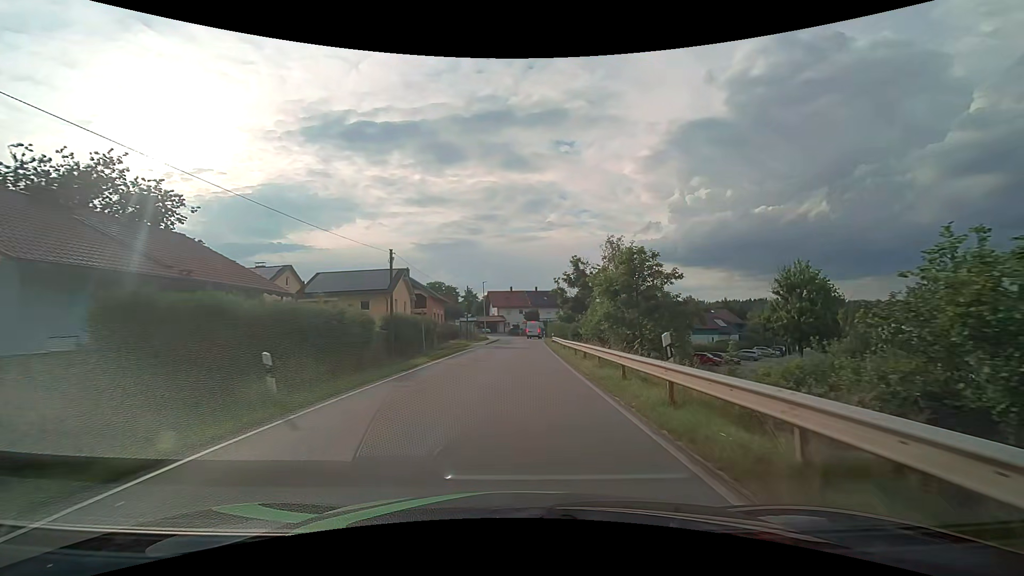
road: tertiary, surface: asphalt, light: Day
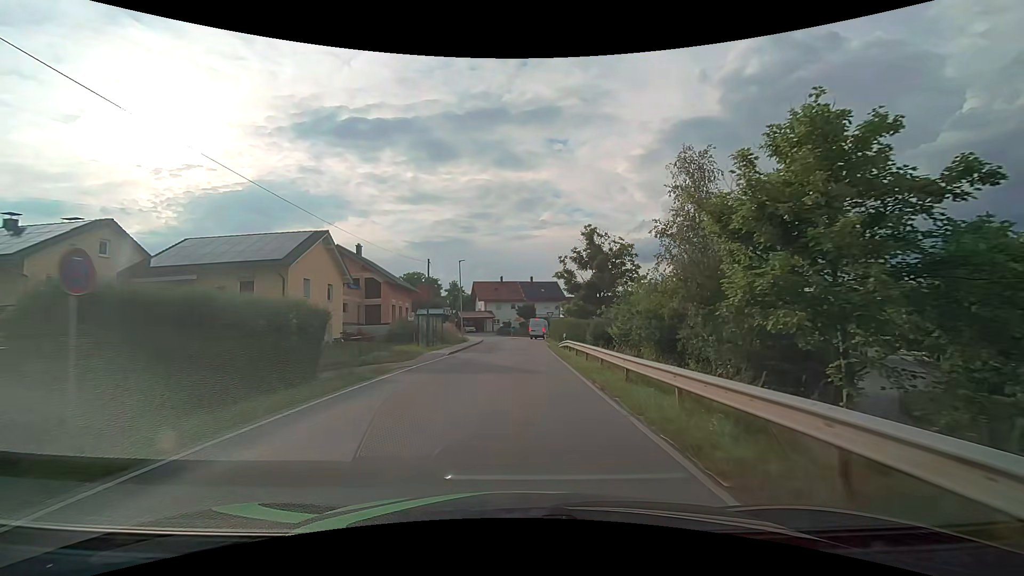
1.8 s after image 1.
(+0.2, +20.7) m; +1°
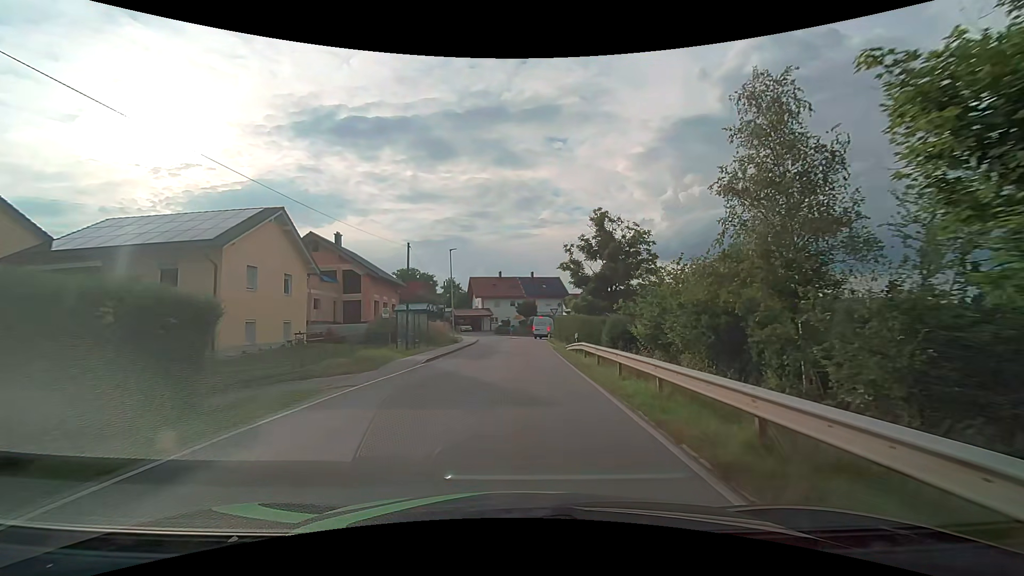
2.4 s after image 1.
(0.0, +6.6) m; 0°
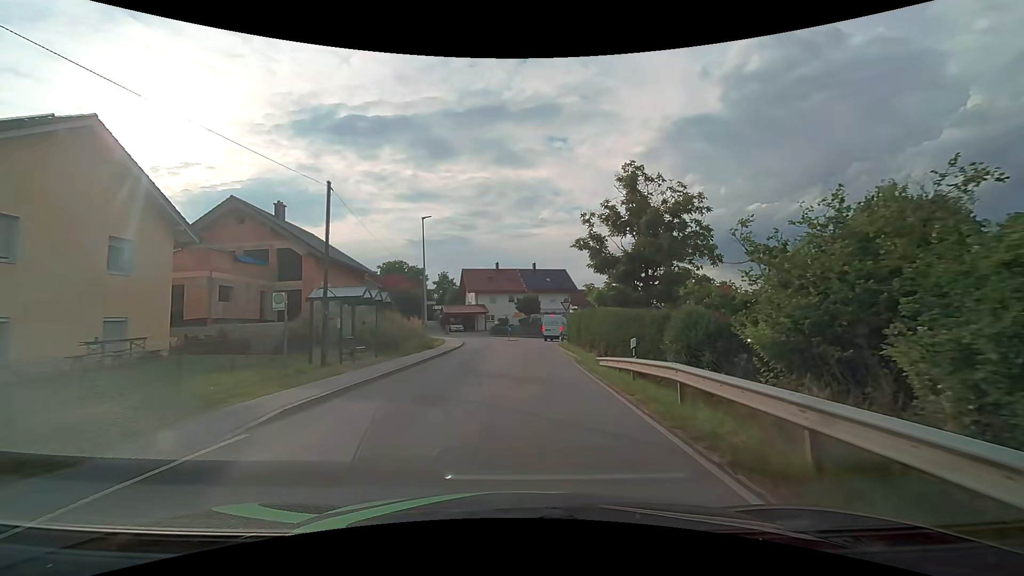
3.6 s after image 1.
(0.0, +12.6) m; 0°
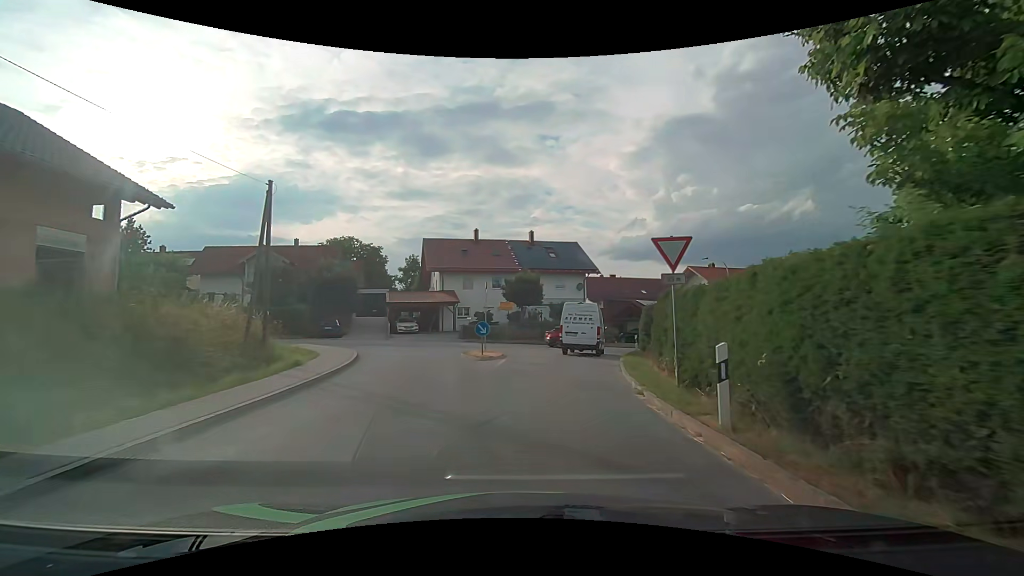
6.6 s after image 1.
(+0.3, +26.9) m; +1°
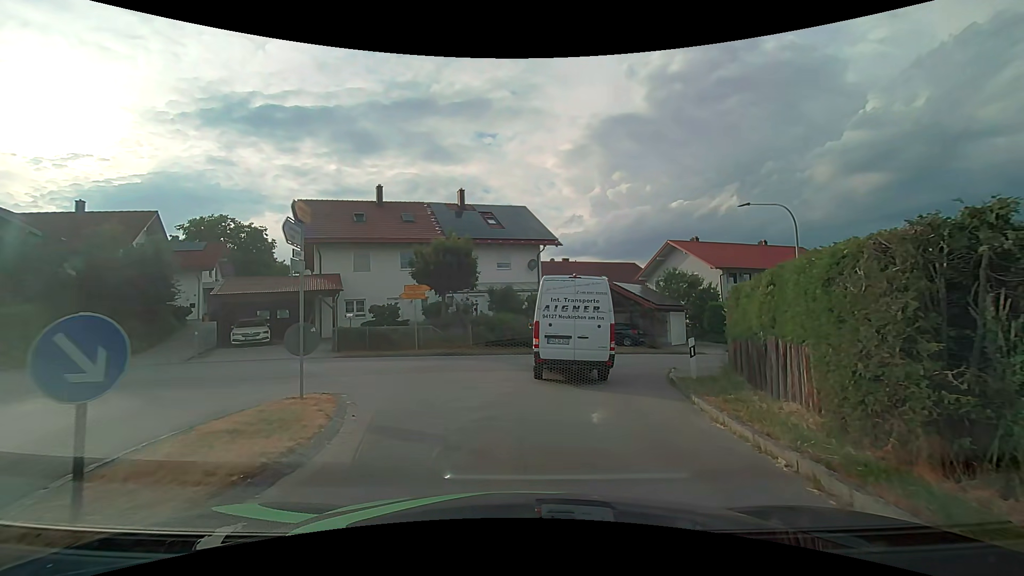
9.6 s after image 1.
(+0.8, +16.2) m; +6°
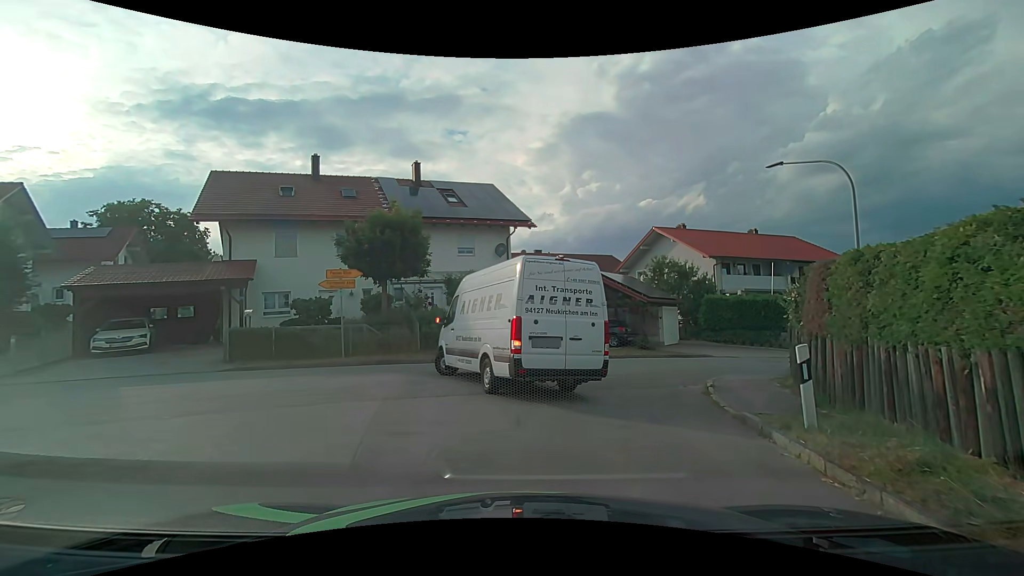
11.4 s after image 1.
(+0.2, +5.8) m; +3°
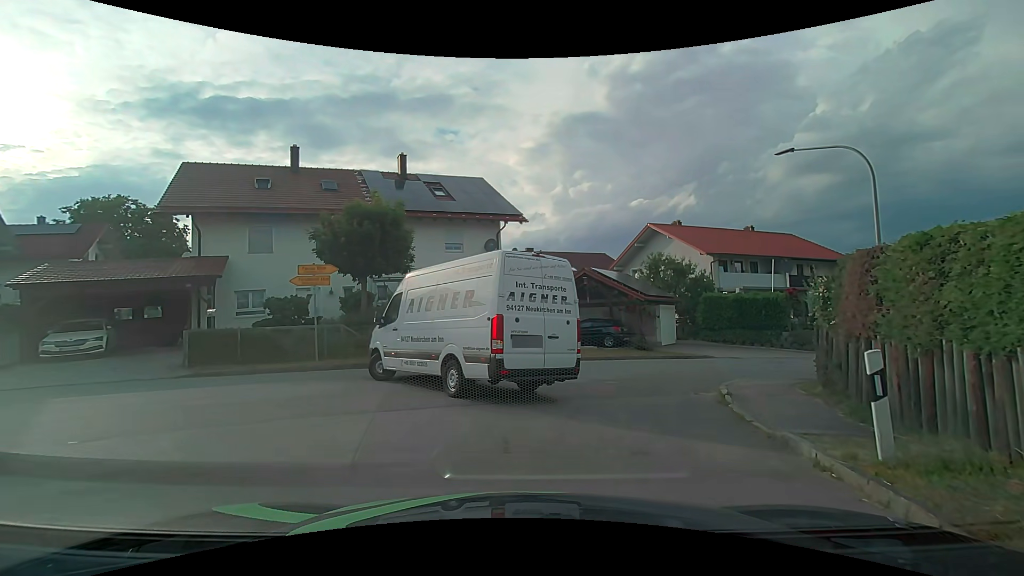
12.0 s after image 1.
(0.0, +1.4) m; +1°
(+1, +10) (+7, +18) (+16, +22) (+25, +26) (+34, +30) (+43, +34) (+53, +38) (+62, +42) (+71, +45) (+80, +49) m
